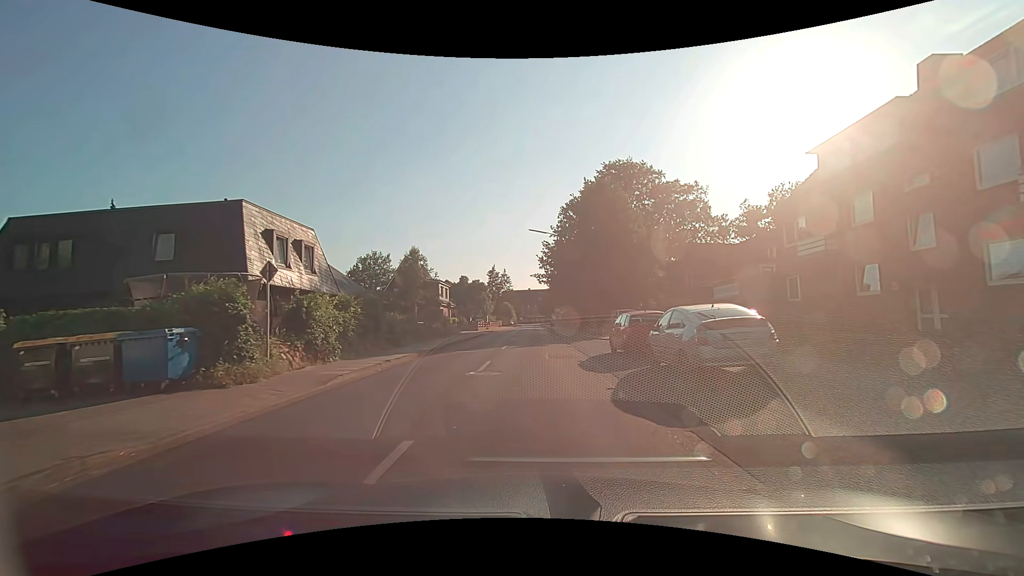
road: residential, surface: asphalt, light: Day
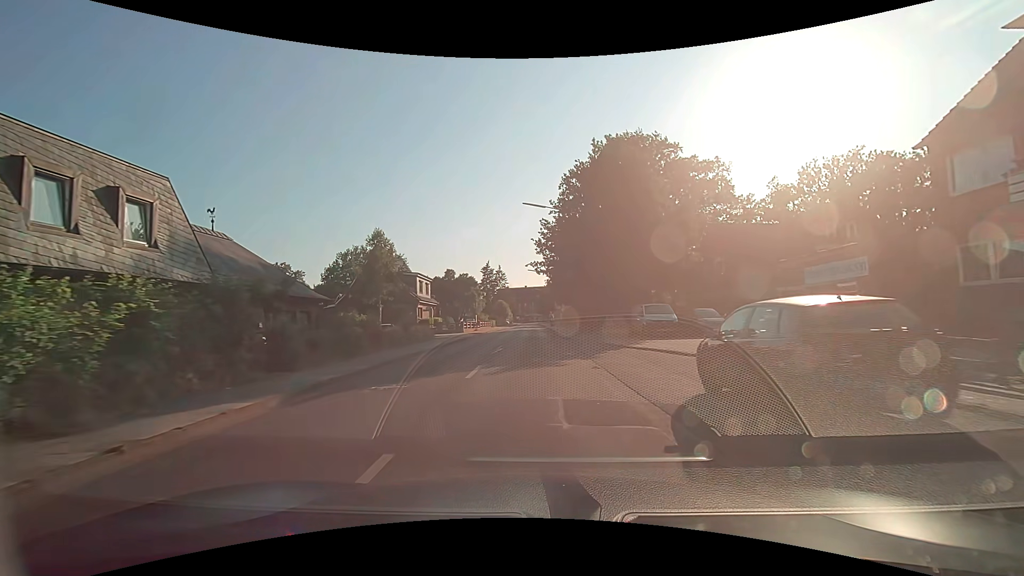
(0.0, +10.7) m; 0°
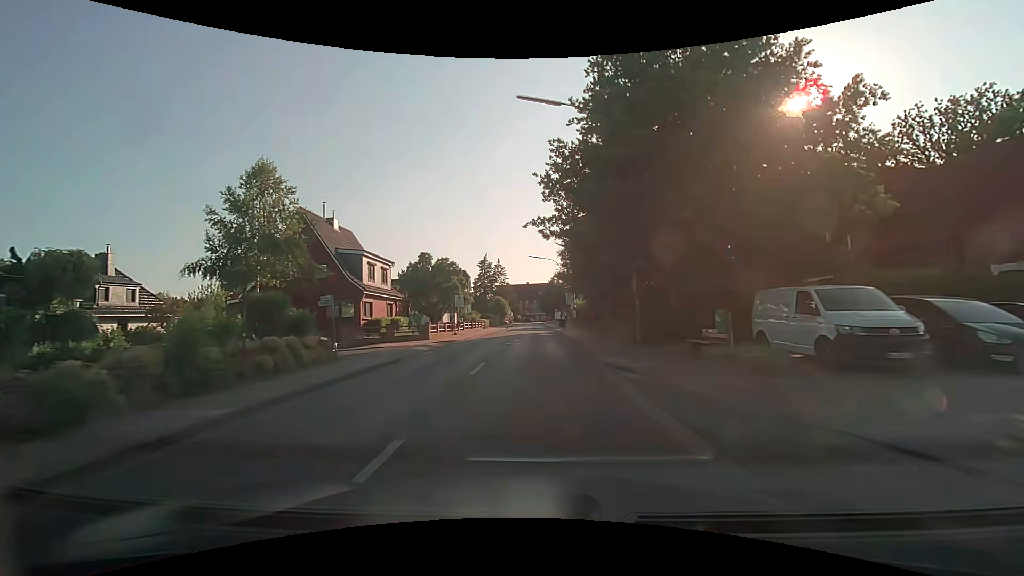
(0.0, +17.8) m; 0°
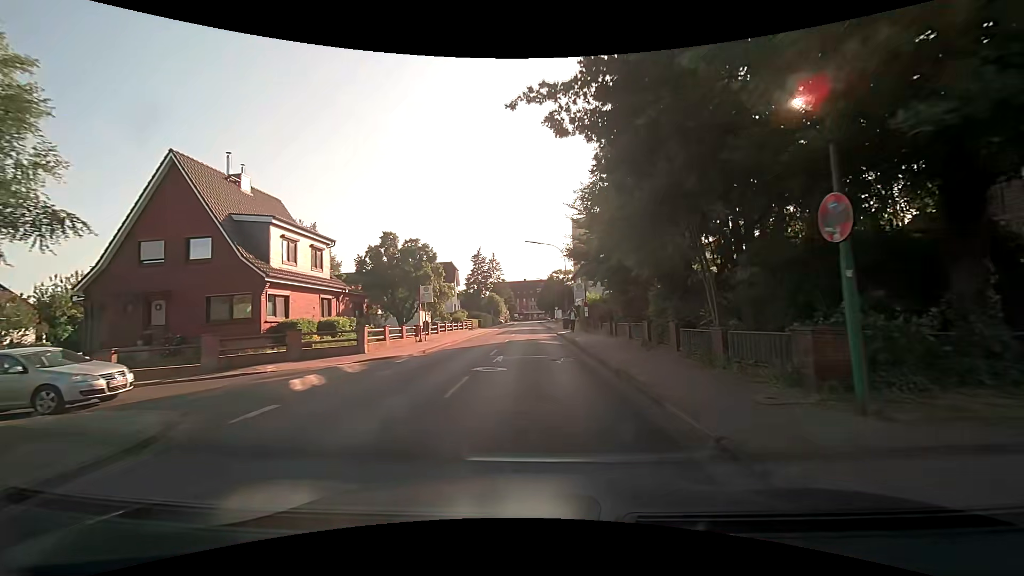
(-0.1, +12.4) m; -1°
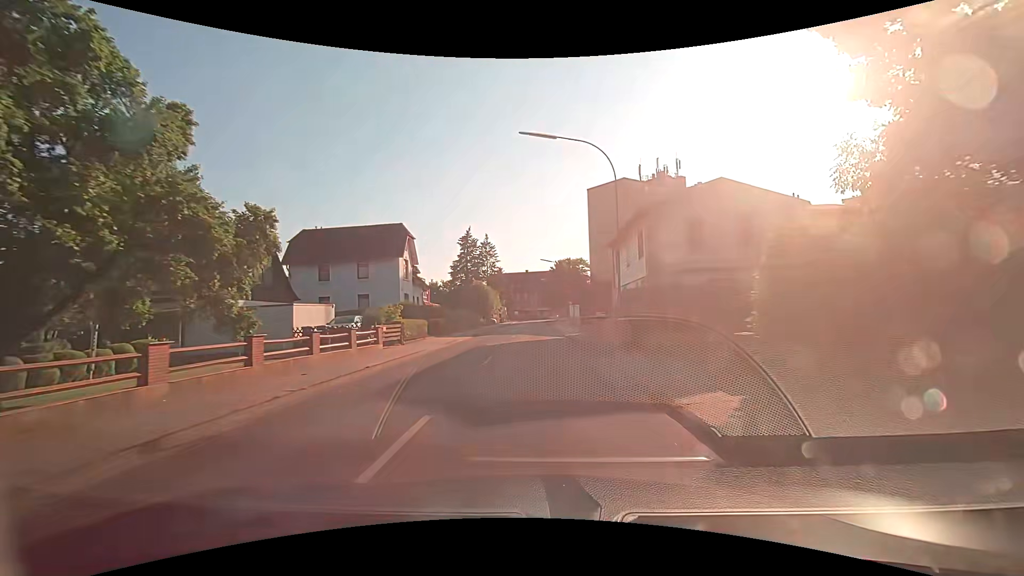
(+0.1, +31.7) m; 0°
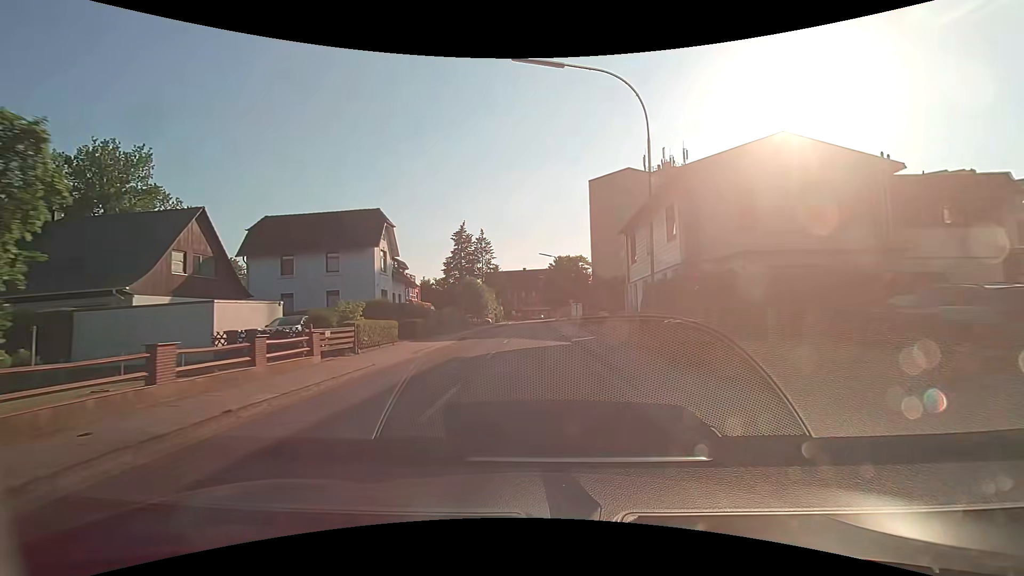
(+0.1, +6.5) m; +1°
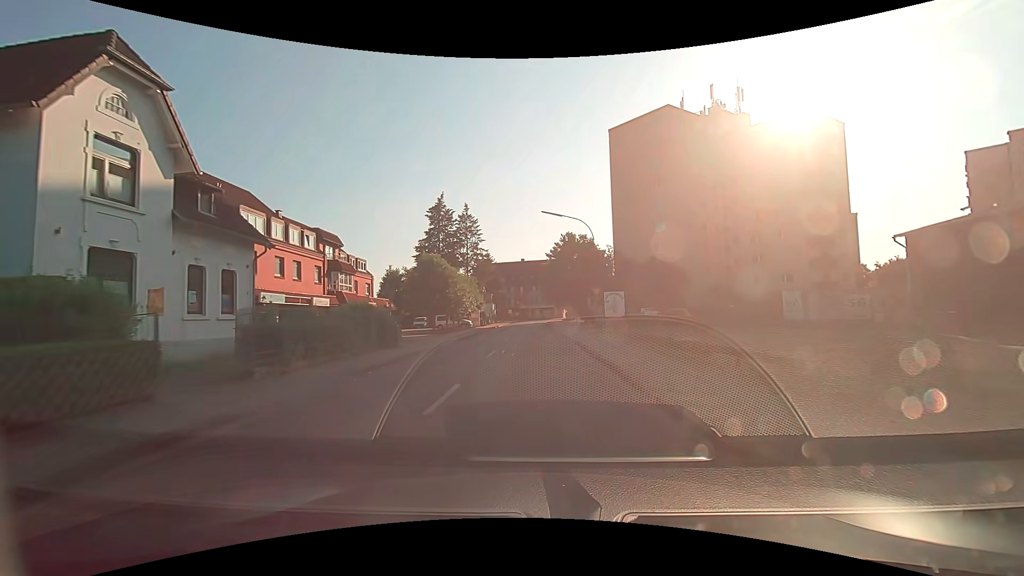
(-0.3, +26.7) m; 0°
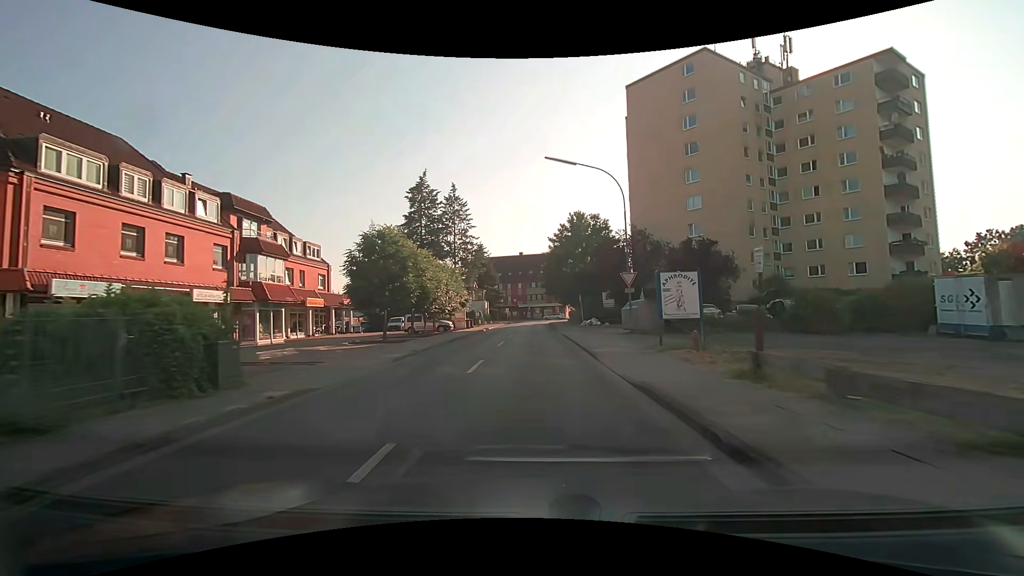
(-0.1, +13.7) m; 0°
